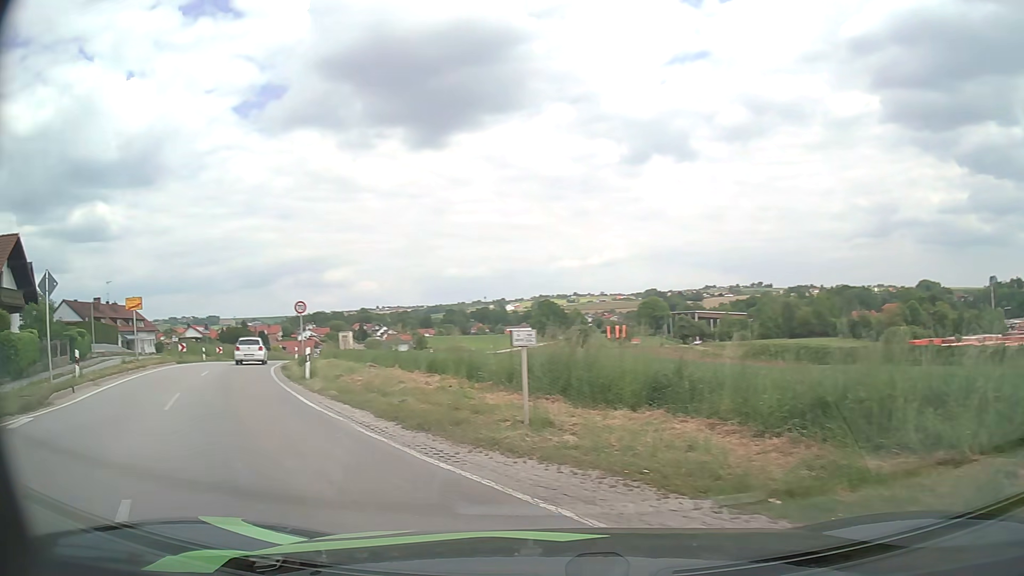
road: secondary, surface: asphalt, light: Day
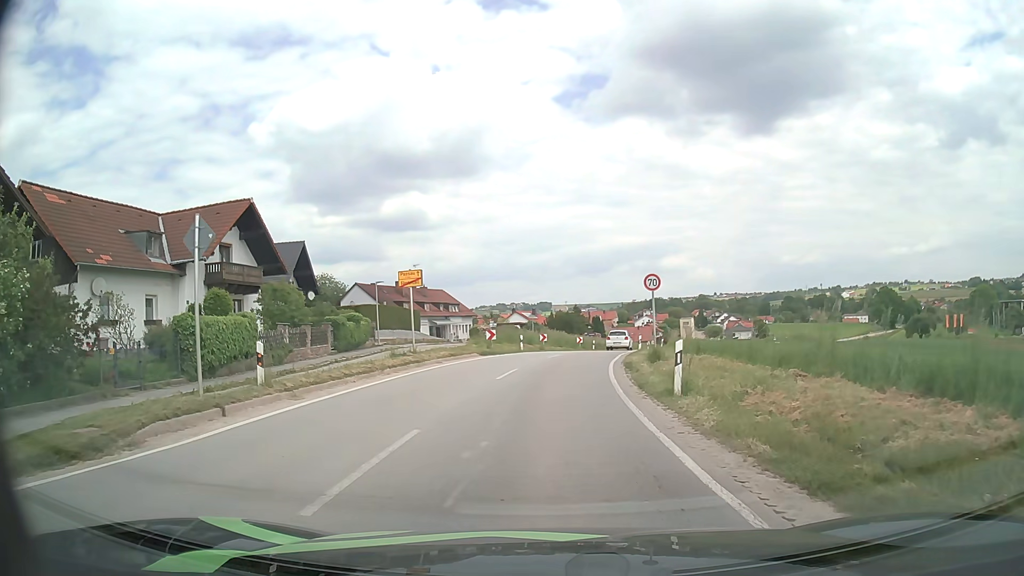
(-3.1, +8.2) m; -31°
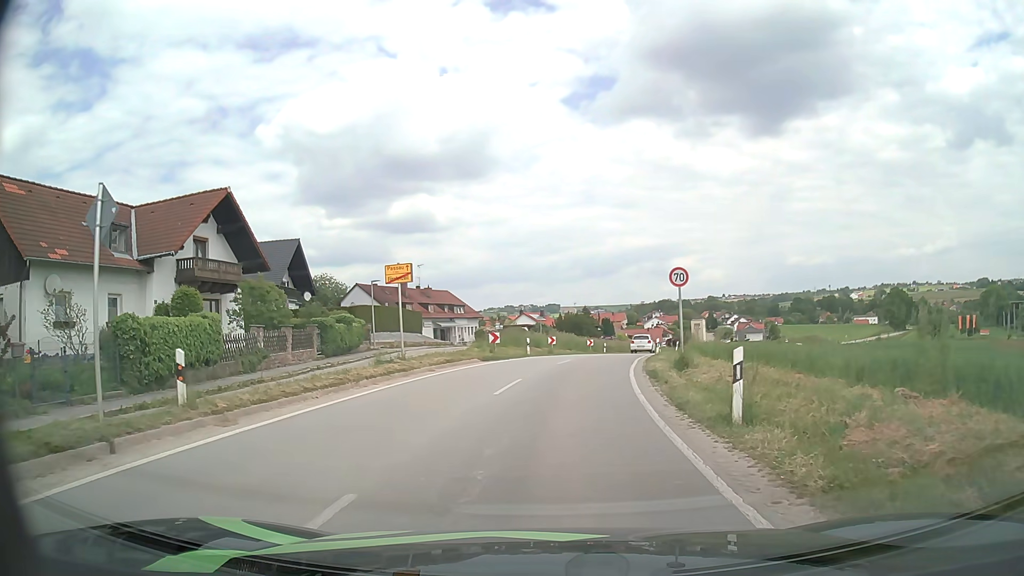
(0.0, +3.4) m; -1°
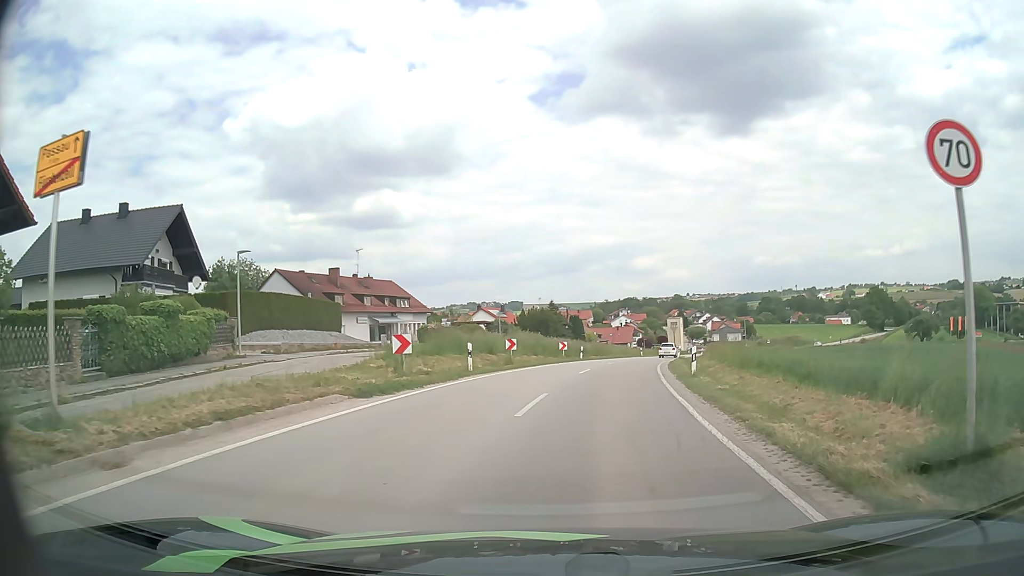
(+0.1, +15.4) m; +3°
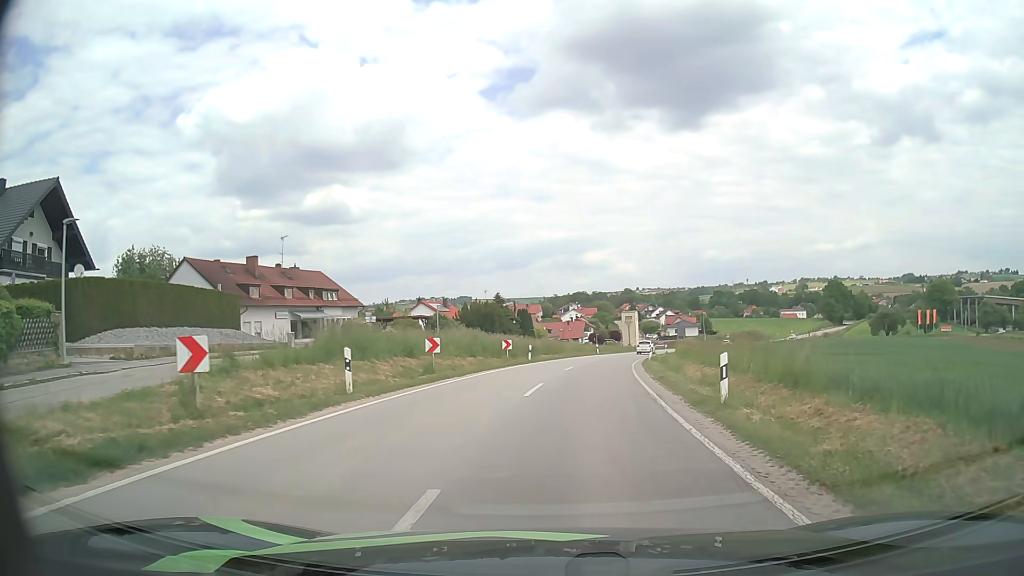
(+0.3, +8.8) m; +5°
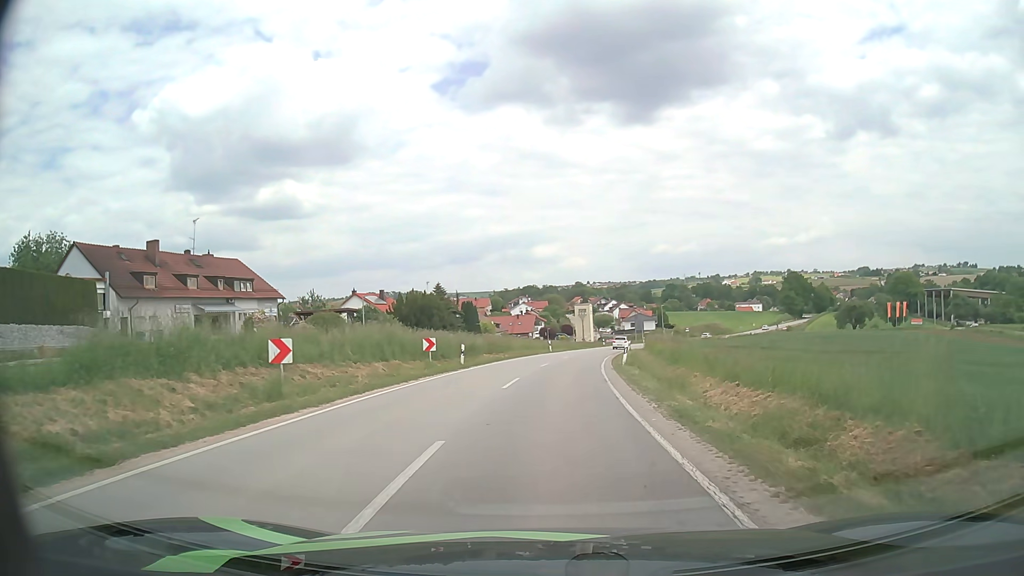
(+0.4, +9.9) m; +4°
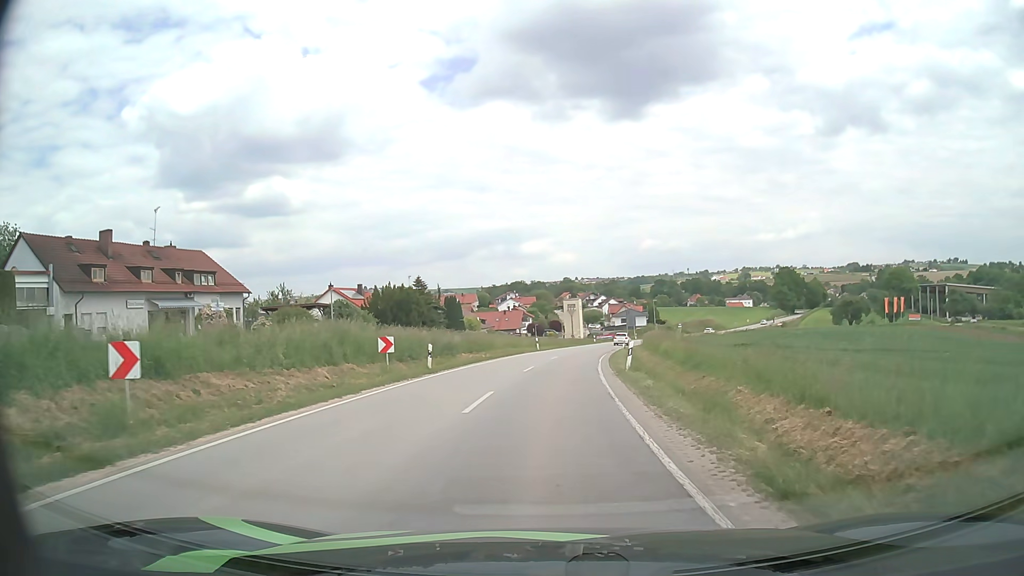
(+0.1, +5.4) m; +1°
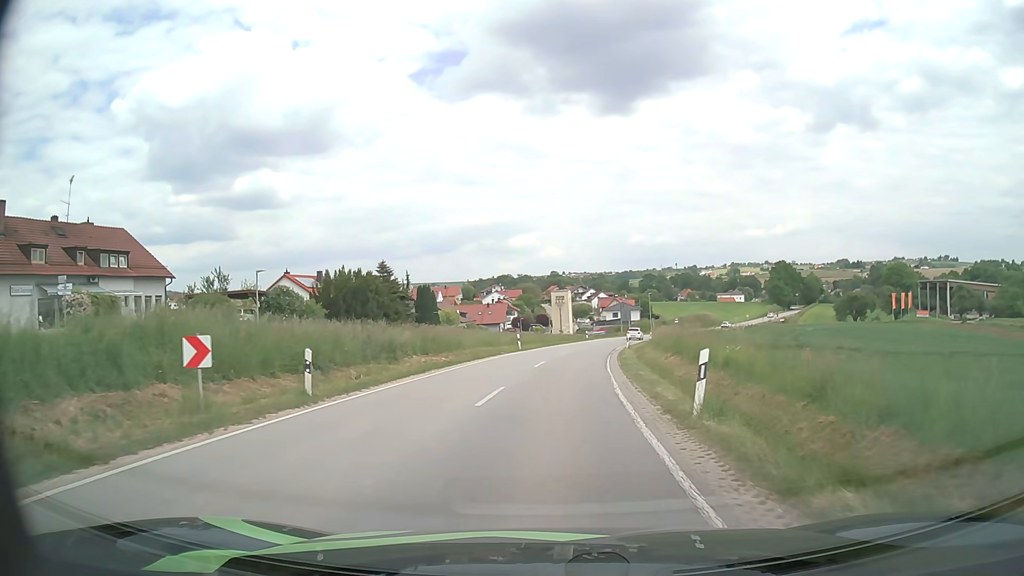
(+0.1, +11.8) m; +1°
(0, +10) (+1, +20) (+1, +30) (+2, +40) (+3, +50) (+5, +60) (+7, +69) (+9, +79) (+12, +89) (+15, +98) m
